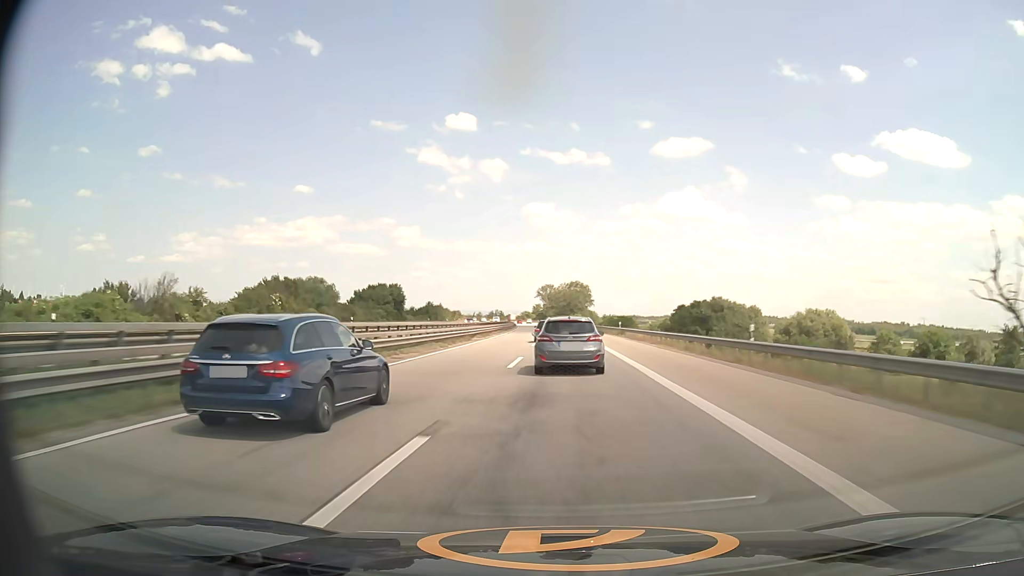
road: motorway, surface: asphalt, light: Day
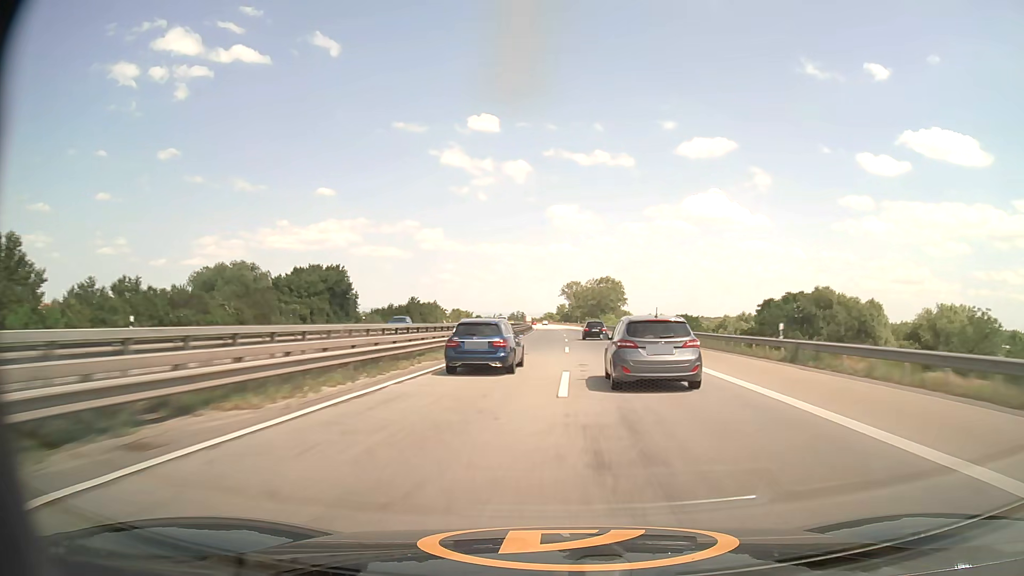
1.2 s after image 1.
(-0.9, +44.0) m; -2°
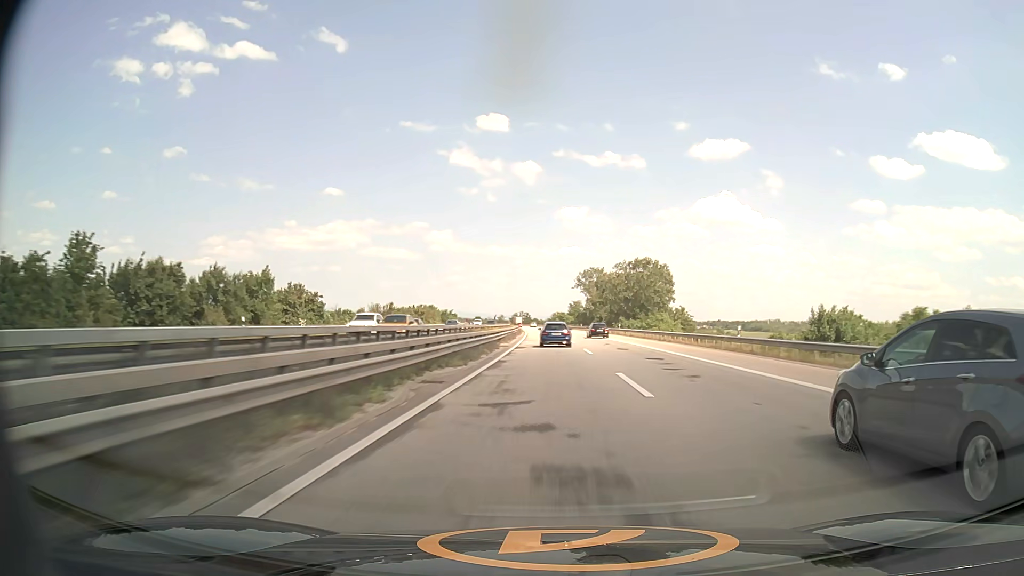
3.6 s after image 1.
(-0.6, +90.0) m; -1°
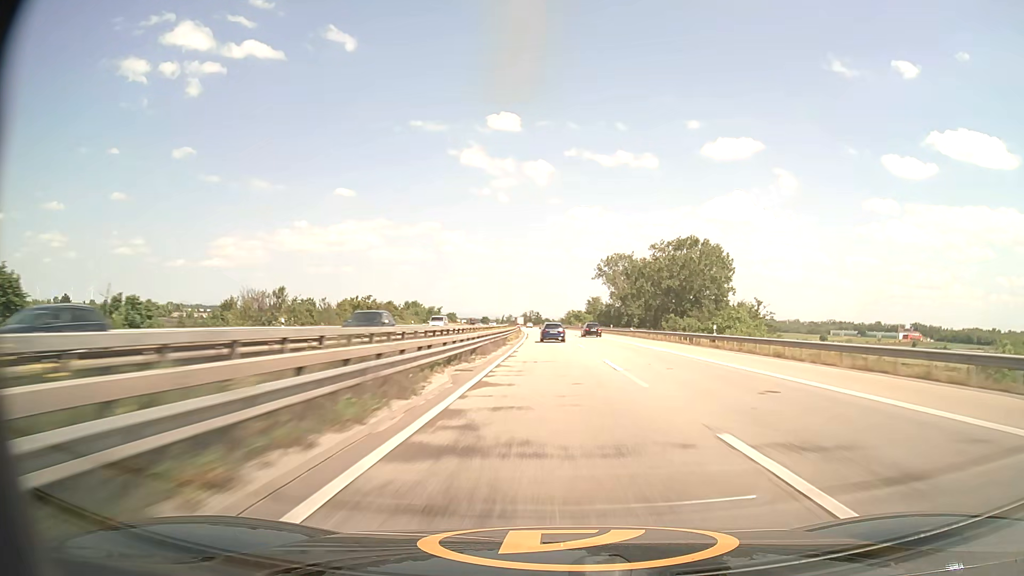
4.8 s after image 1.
(-0.5, +46.1) m; -1°
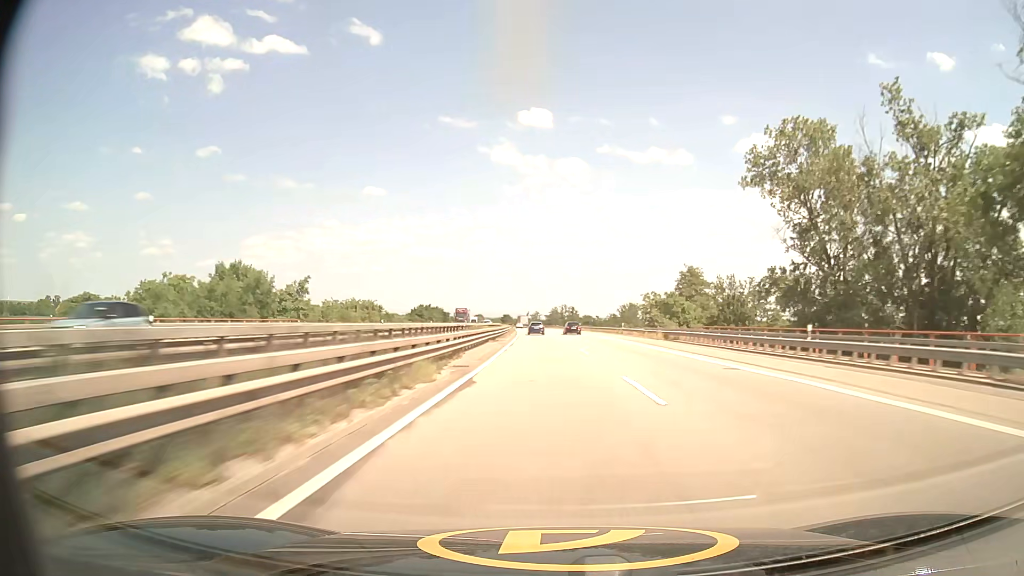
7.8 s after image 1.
(-2.7, +117.5) m; -3°
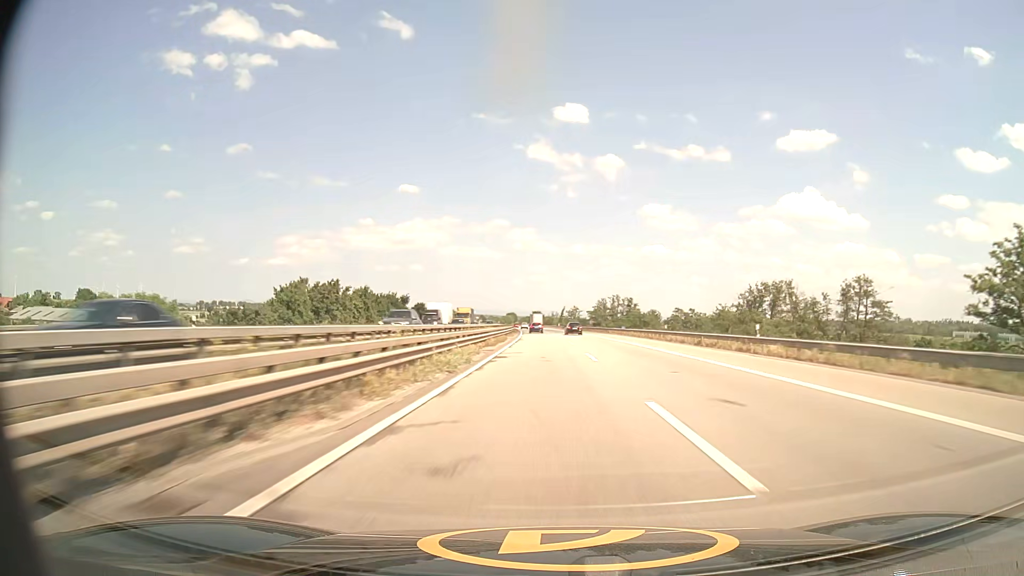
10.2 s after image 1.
(-2.5, +95.4) m; -3°
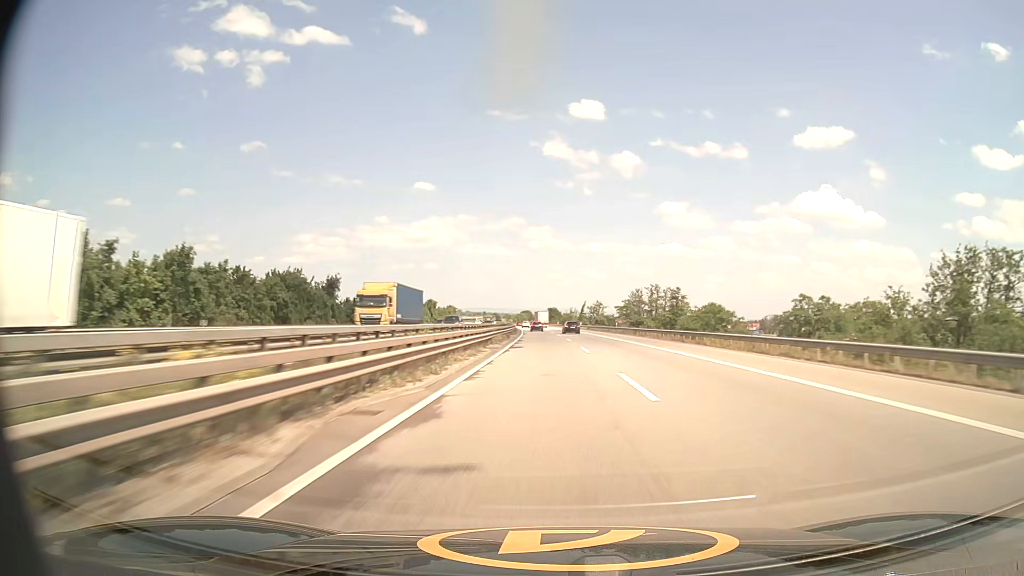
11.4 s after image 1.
(-0.6, +47.8) m; -1°
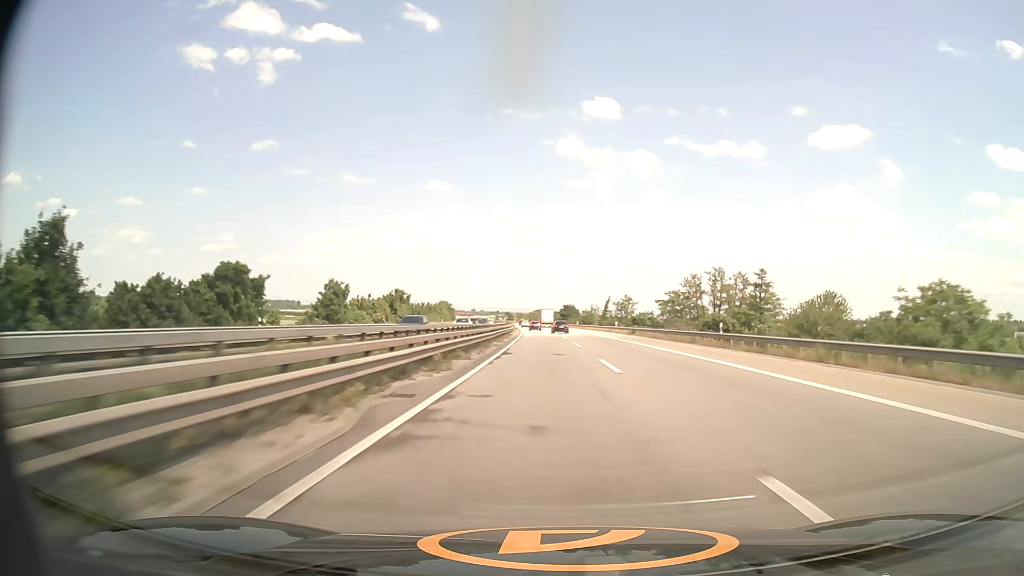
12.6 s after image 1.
(-0.6, +47.7) m; -1°
(0, +10) (0, +20) (0, +30) (0, +40) (-1, +50) (-1, +60) (-1, +70) (-1, +80) (-2, +90) (-2, +100) m
